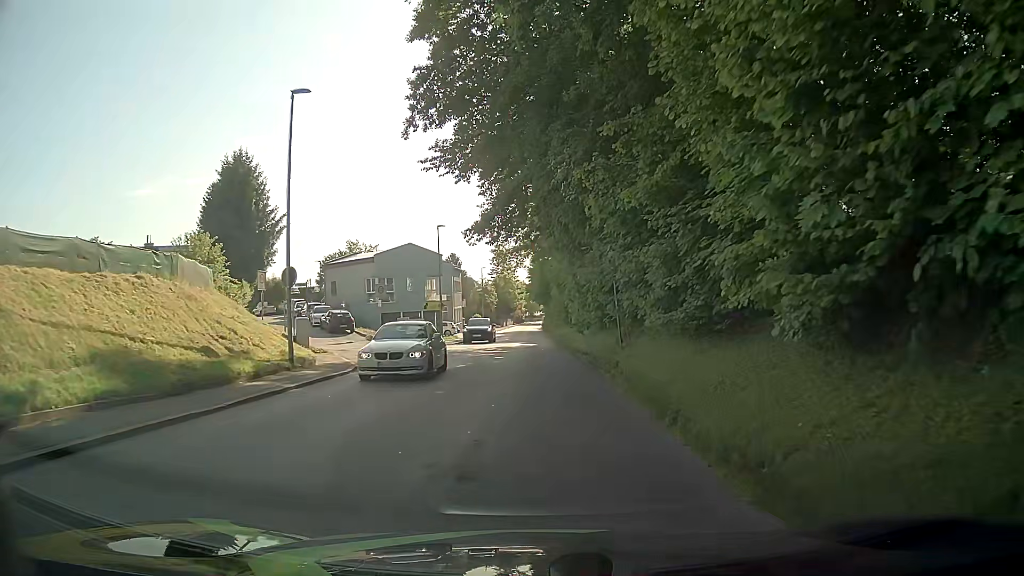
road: tertiary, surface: asphalt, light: Day
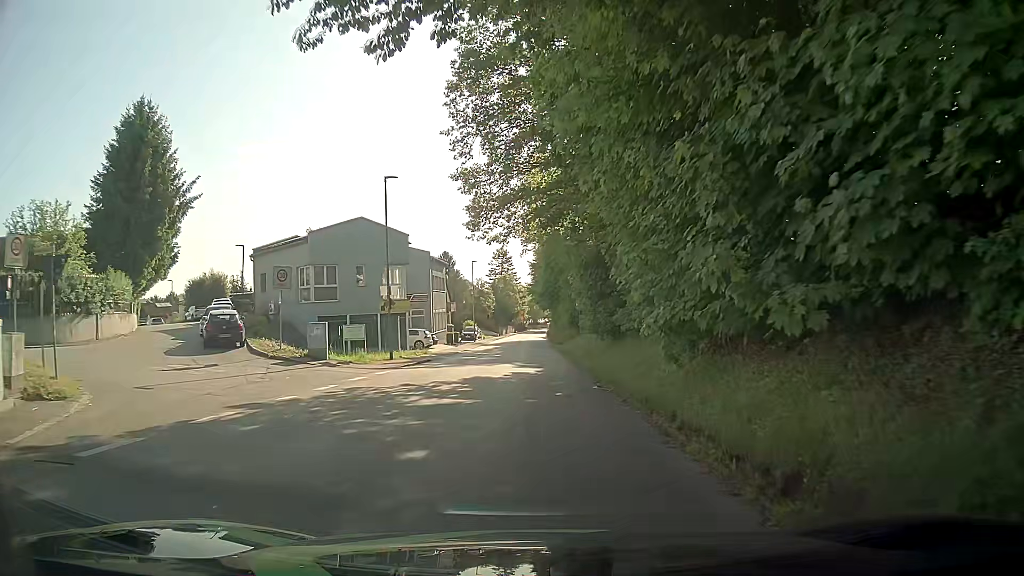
(-0.1, +18.0) m; 0°
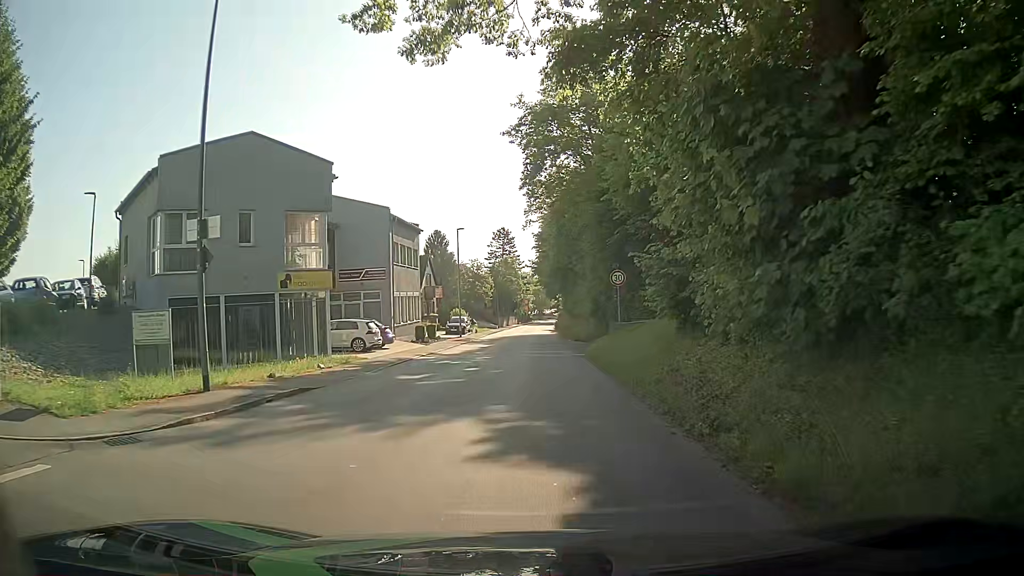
(-0.2, +17.9) m; -1°
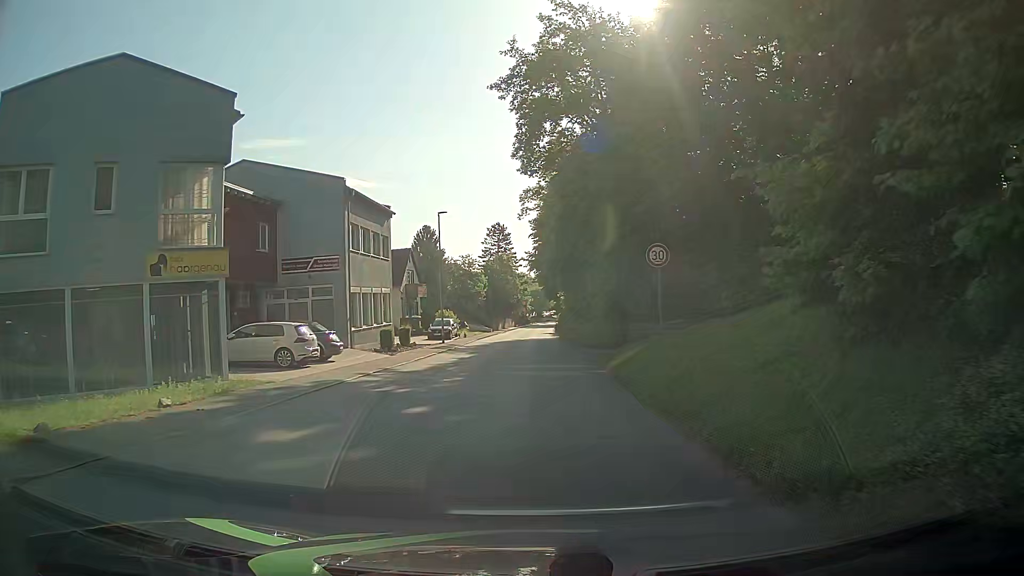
(0.0, +9.0) m; +1°
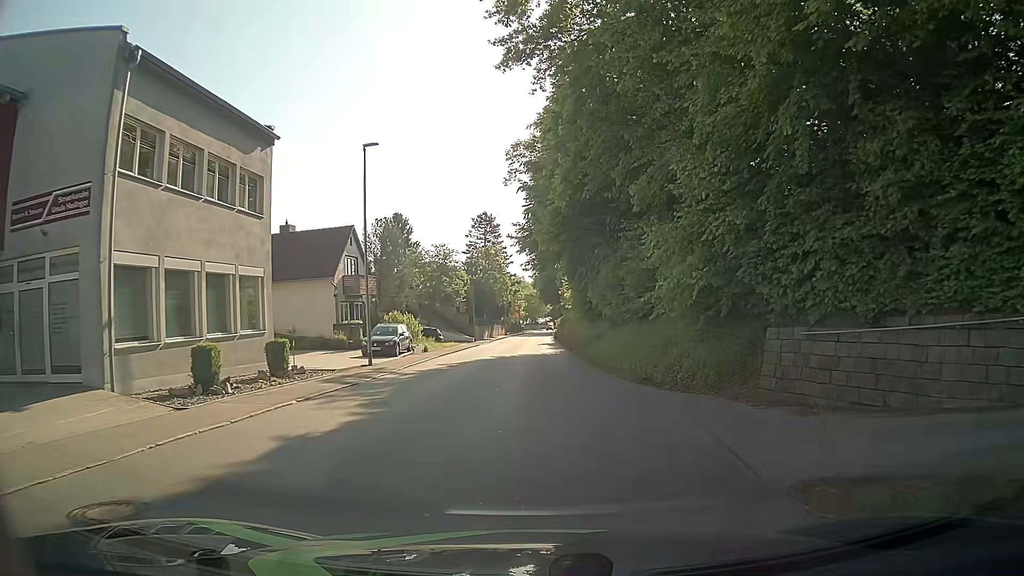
(-0.1, +18.1) m; 0°
(0, +10) (0, +20) (0, +30) (0, +40) (0, +50) (0, +60) (0, +70) (0, +80) (+1, +90) (+1, +100) m
